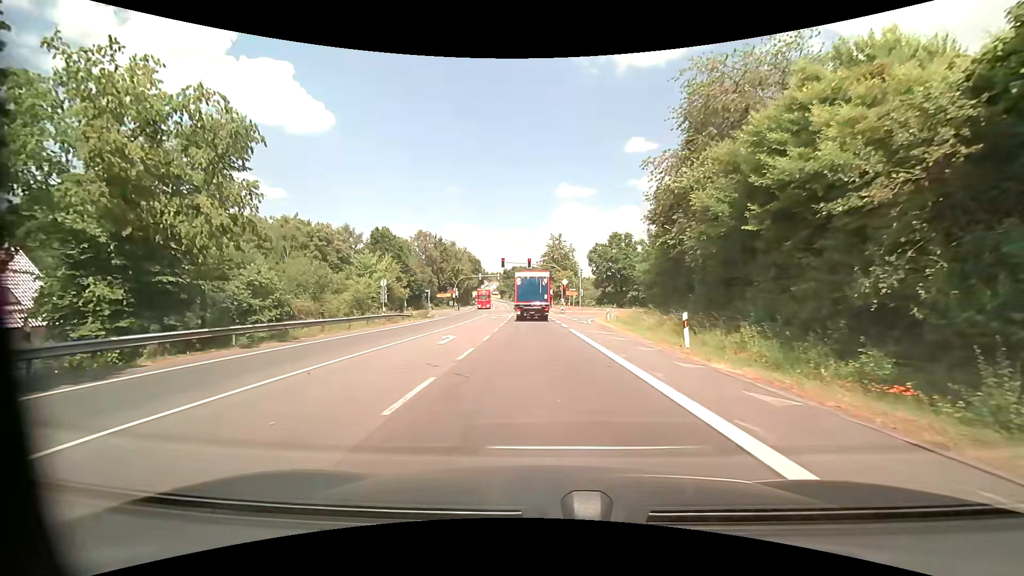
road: primary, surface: asphalt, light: Day
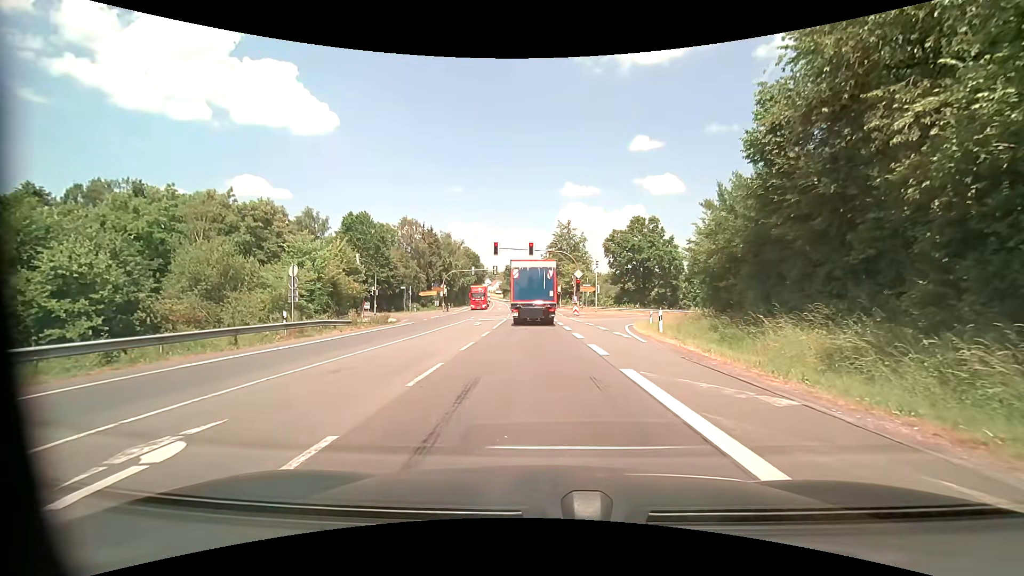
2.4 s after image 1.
(-0.1, +15.6) m; -1°
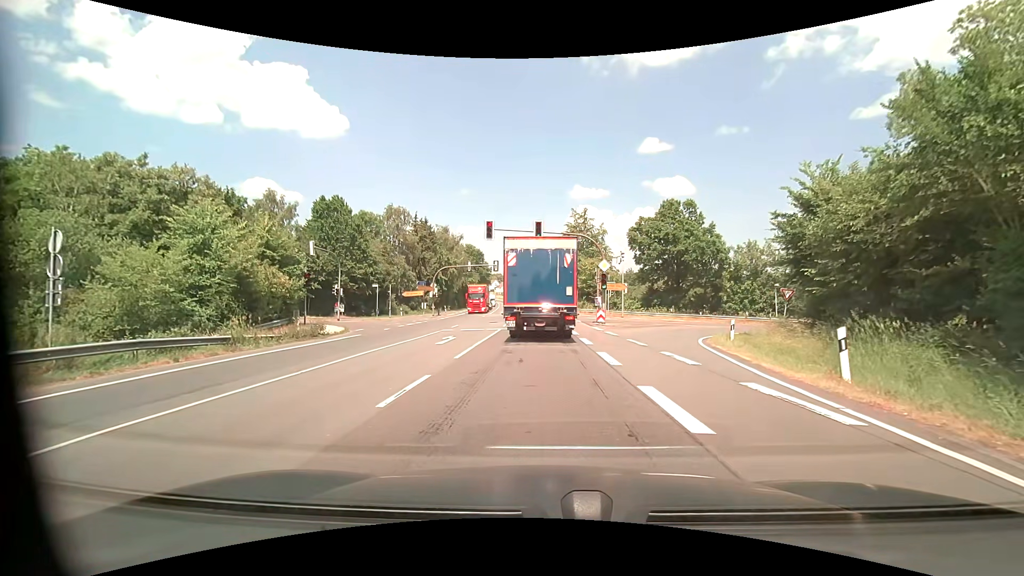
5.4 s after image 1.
(-0.1, +13.3) m; -1°
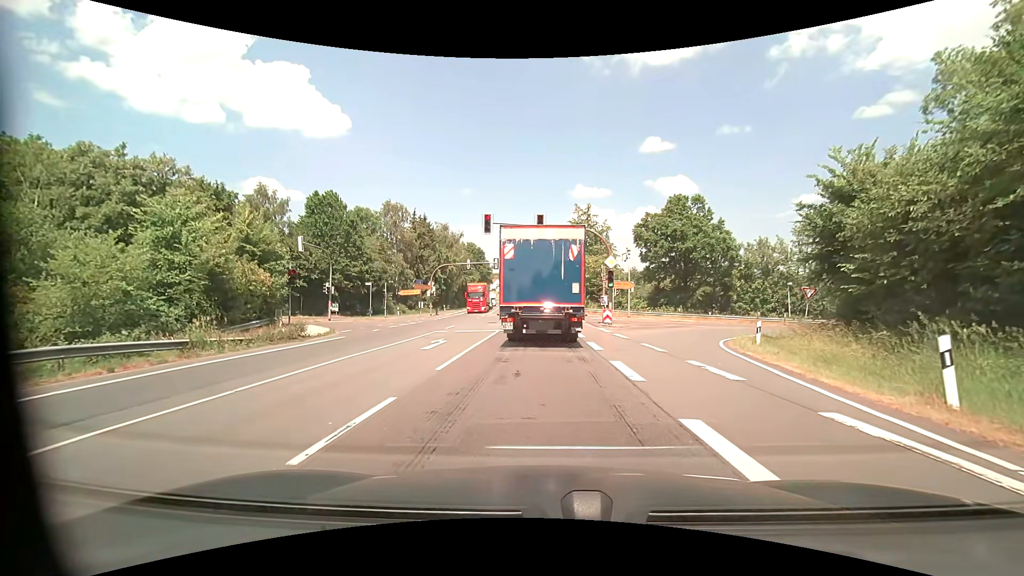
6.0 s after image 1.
(0.0, +2.3) m; -1°
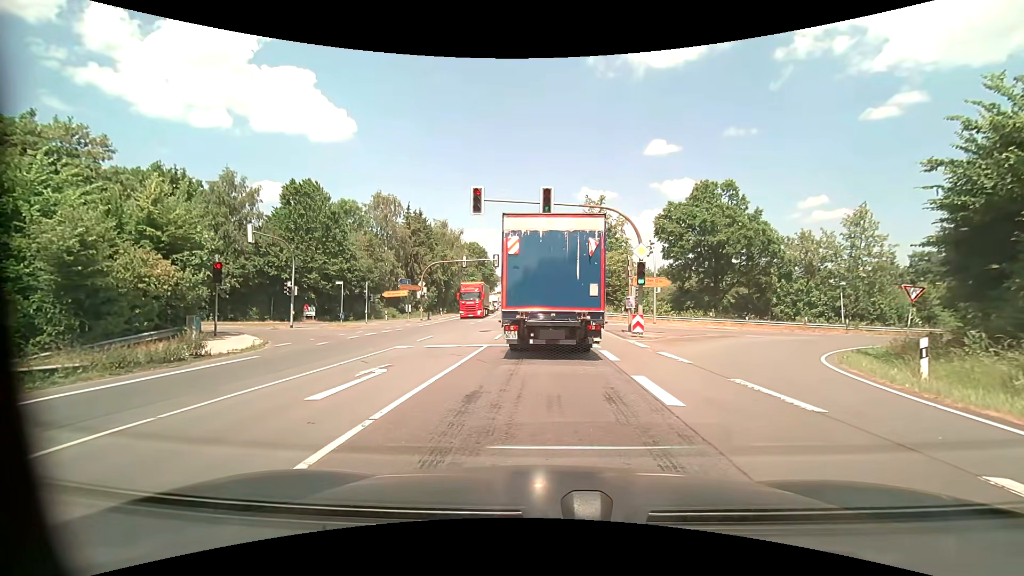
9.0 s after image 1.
(0.0, +7.7) m; 0°
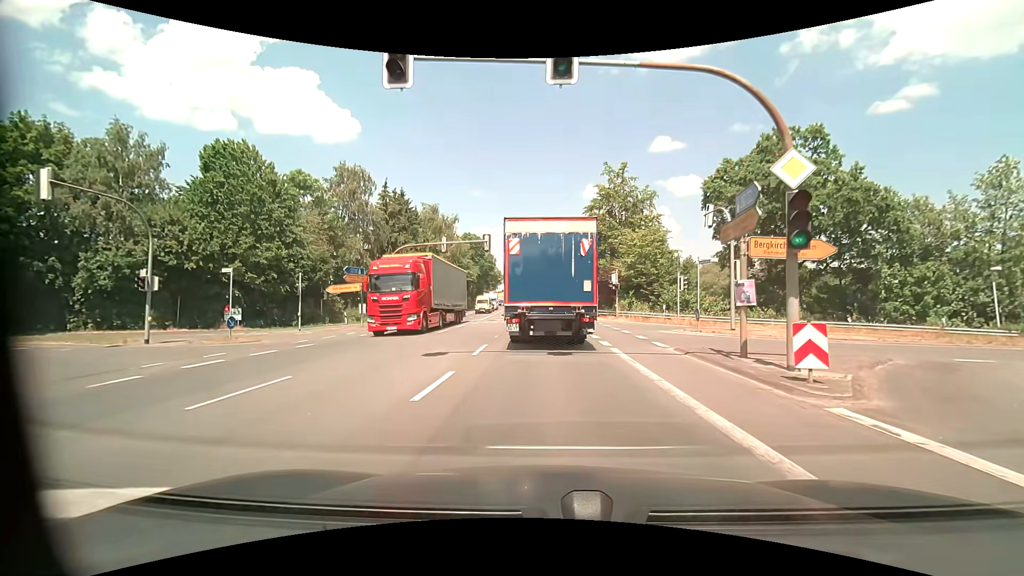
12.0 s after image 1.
(-0.3, +14.5) m; -2°
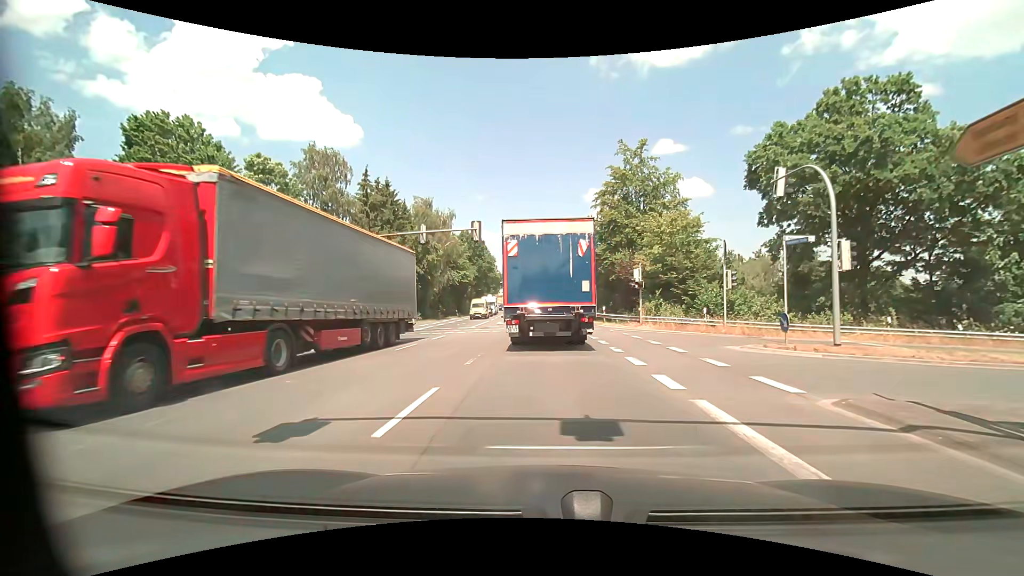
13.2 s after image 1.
(0.0, +7.9) m; 0°
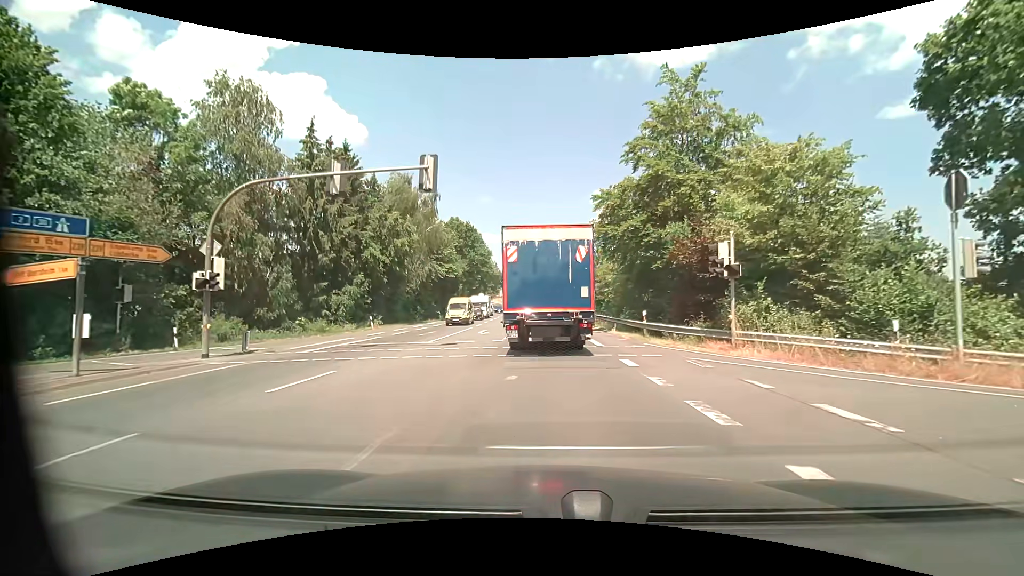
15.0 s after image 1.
(0.0, +14.2) m; -1°
